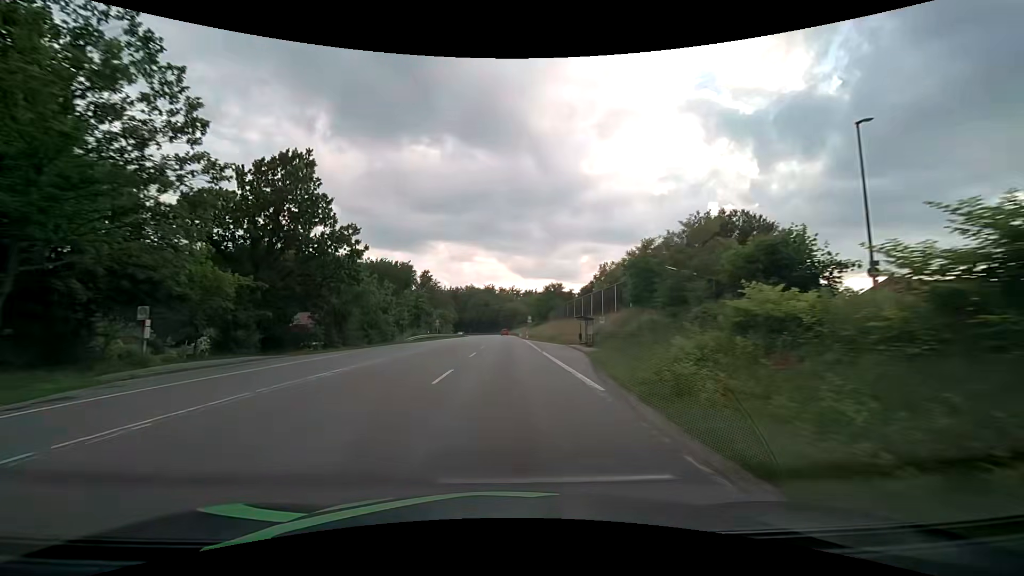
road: secondary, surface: asphalt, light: Day
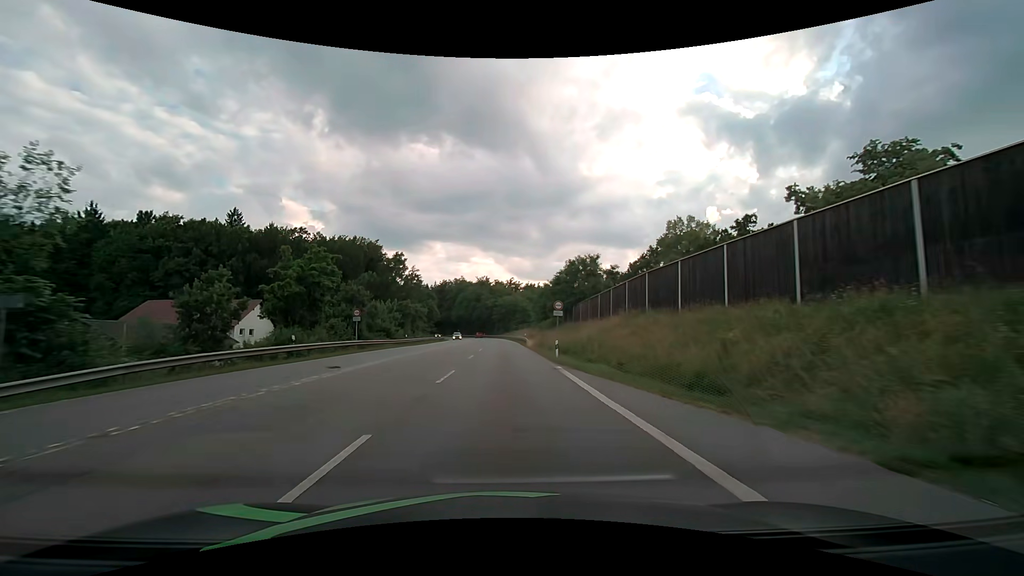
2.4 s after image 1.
(+0.4, +44.8) m; +1°
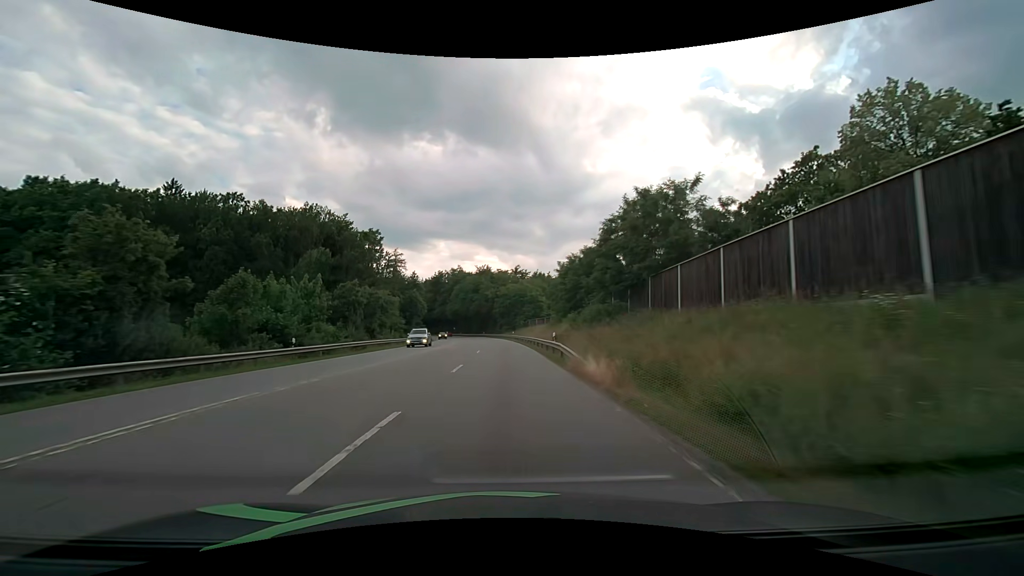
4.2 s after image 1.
(-0.1, +32.4) m; -1°
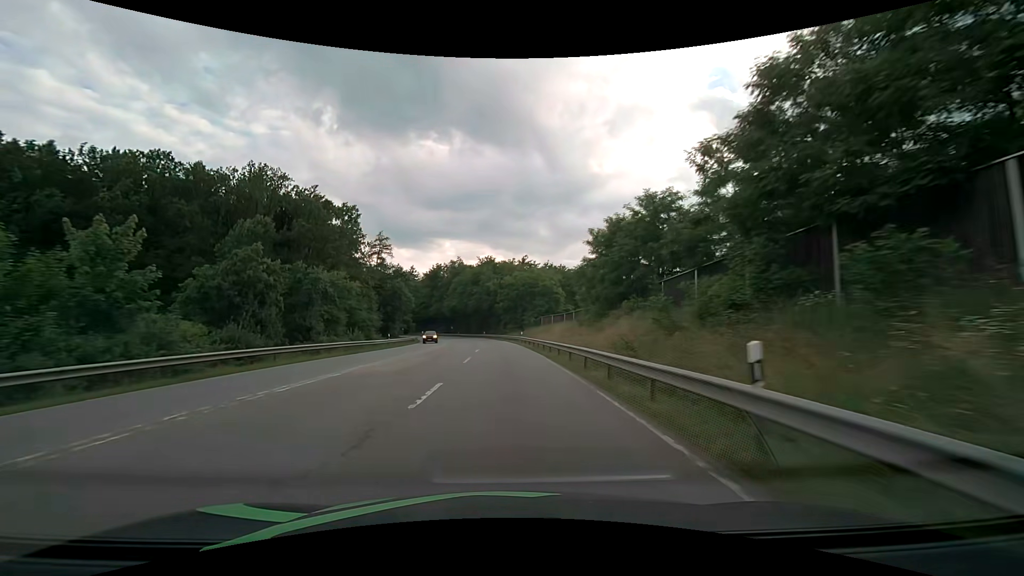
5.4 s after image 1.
(-0.1, +22.5) m; -1°
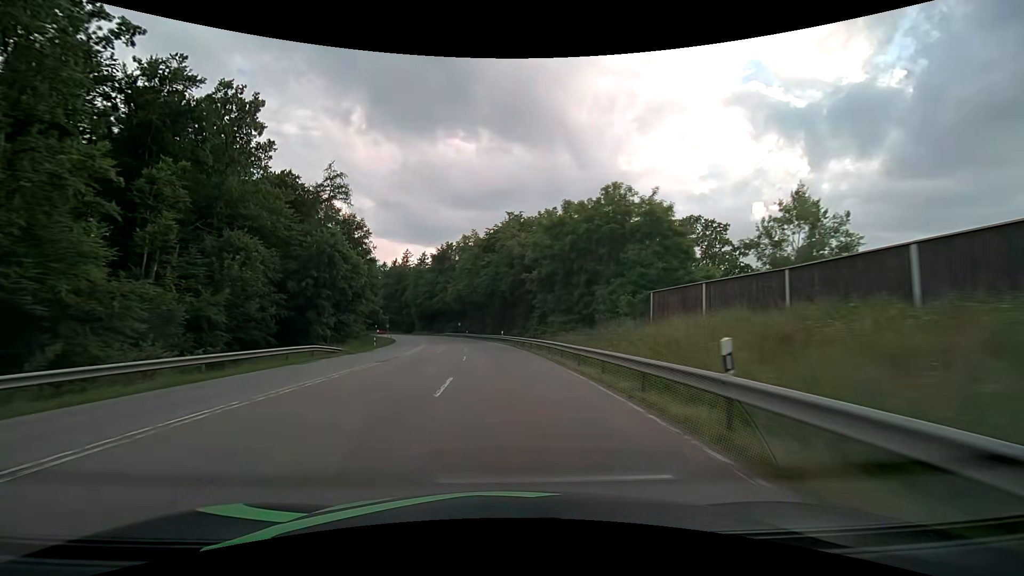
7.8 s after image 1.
(-0.9, +46.9) m; -3°
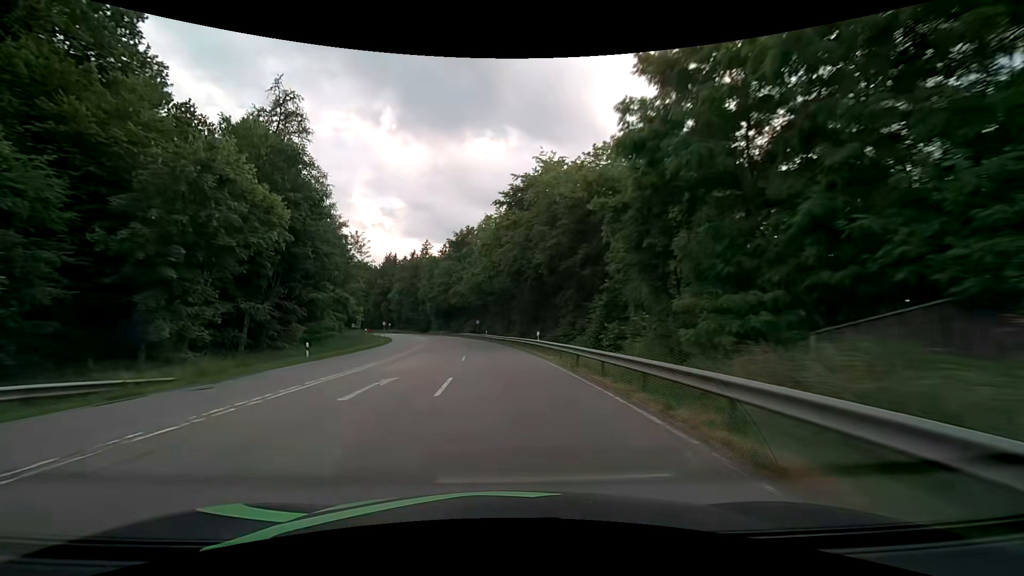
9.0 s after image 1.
(-0.6, +24.1) m; -3°
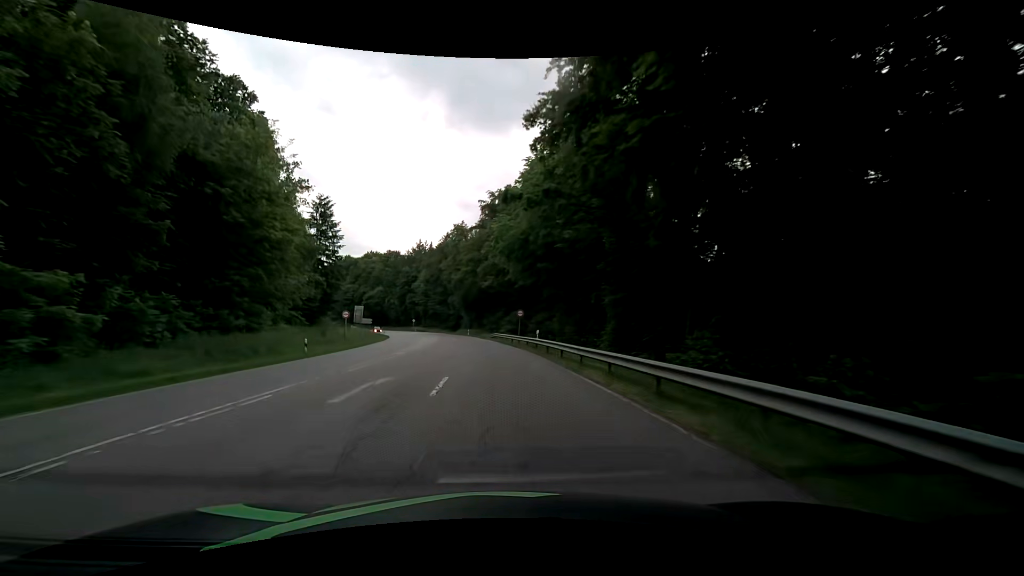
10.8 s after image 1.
(-1.7, +36.6) m; -5°
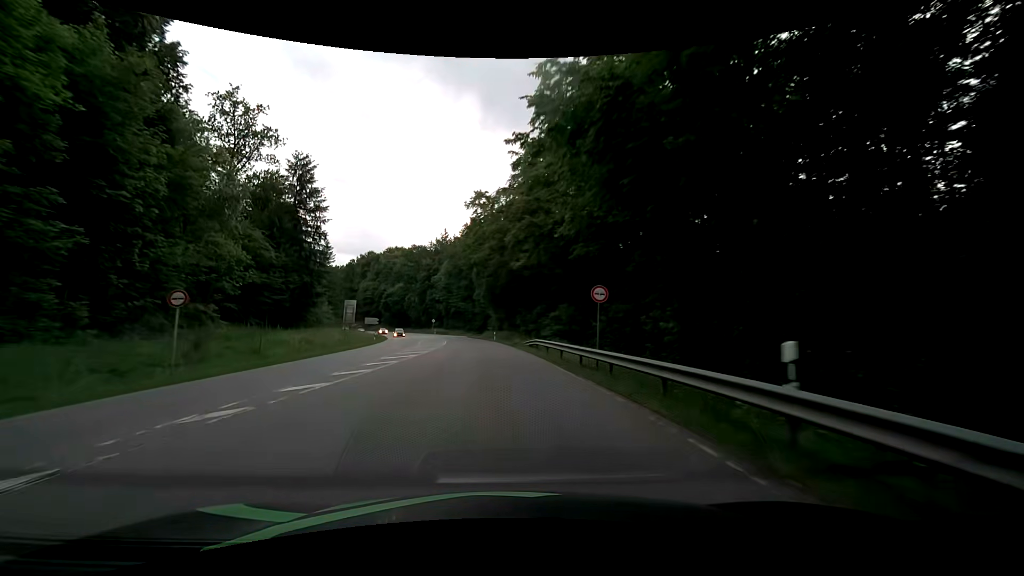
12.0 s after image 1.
(-0.7, +24.7) m; -4°
(0, +10) (0, +20) (-1, +30) (-2, +40) (-3, +50) (-5, +60) (-6, +70) (-8, +79) (-11, +89) (-14, +99) m
